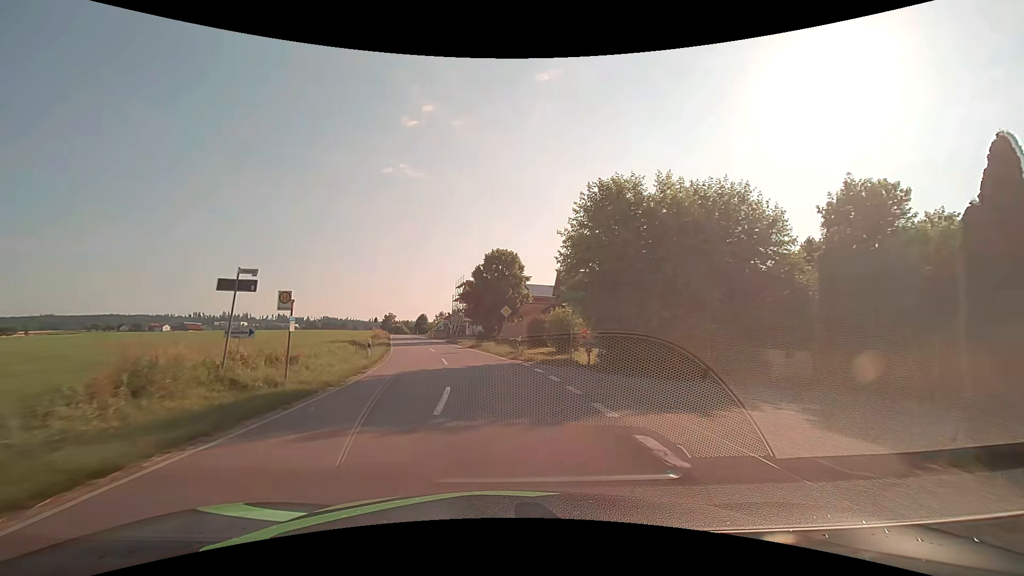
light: Day
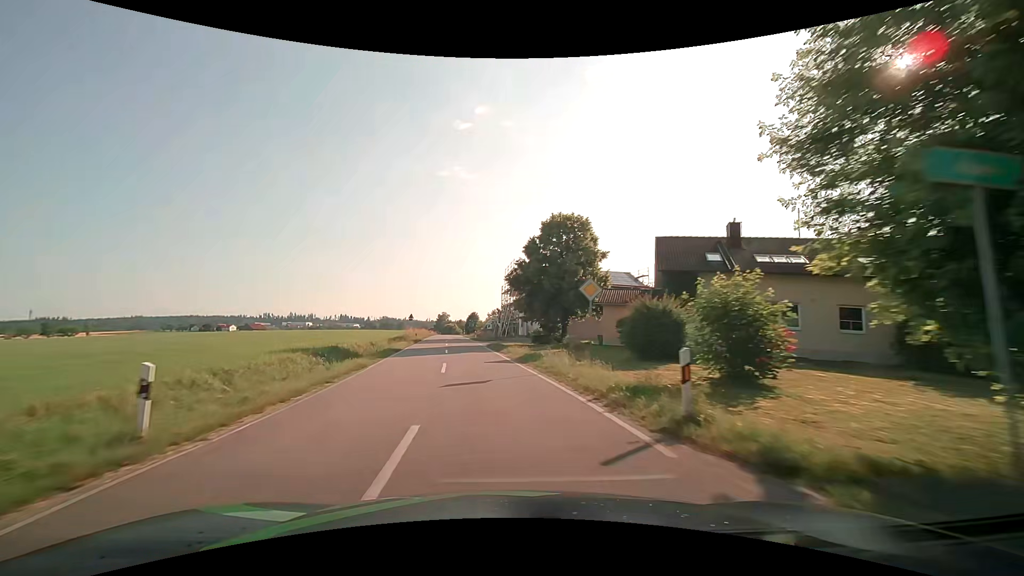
(-0.9, +17.7) m; -6°
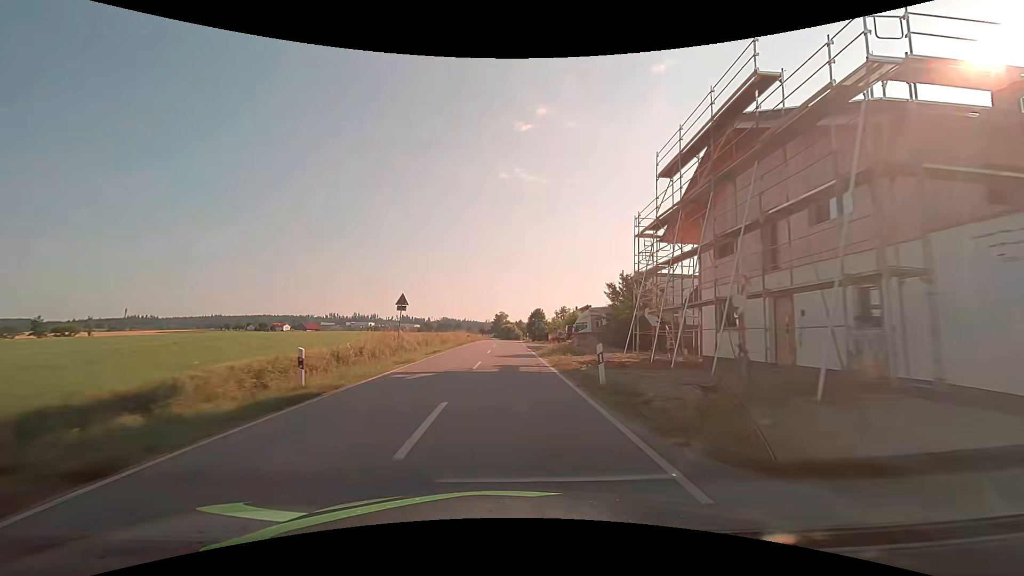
(-4.3, +46.4) m; -7°
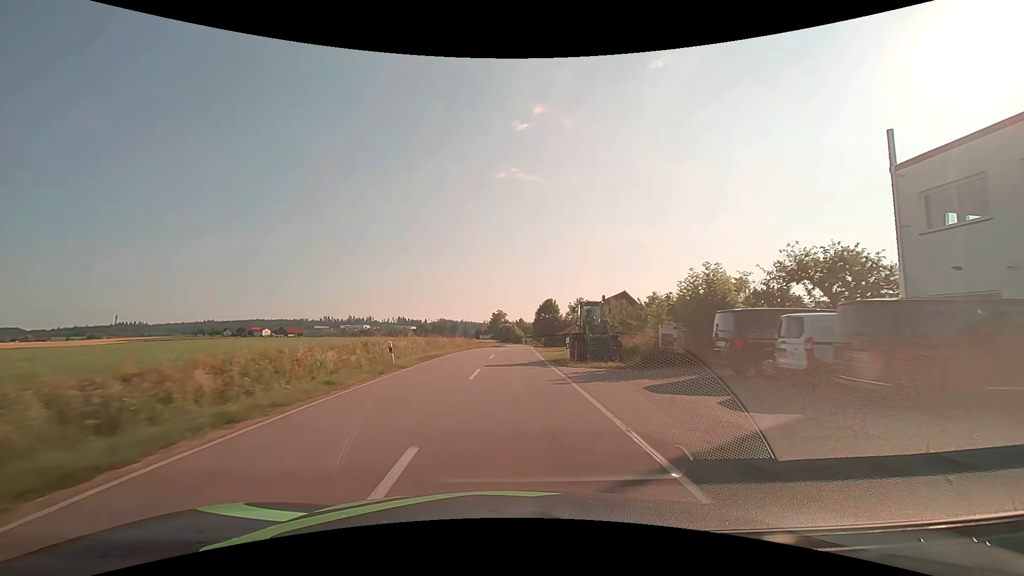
(-0.1, +39.8) m; 0°
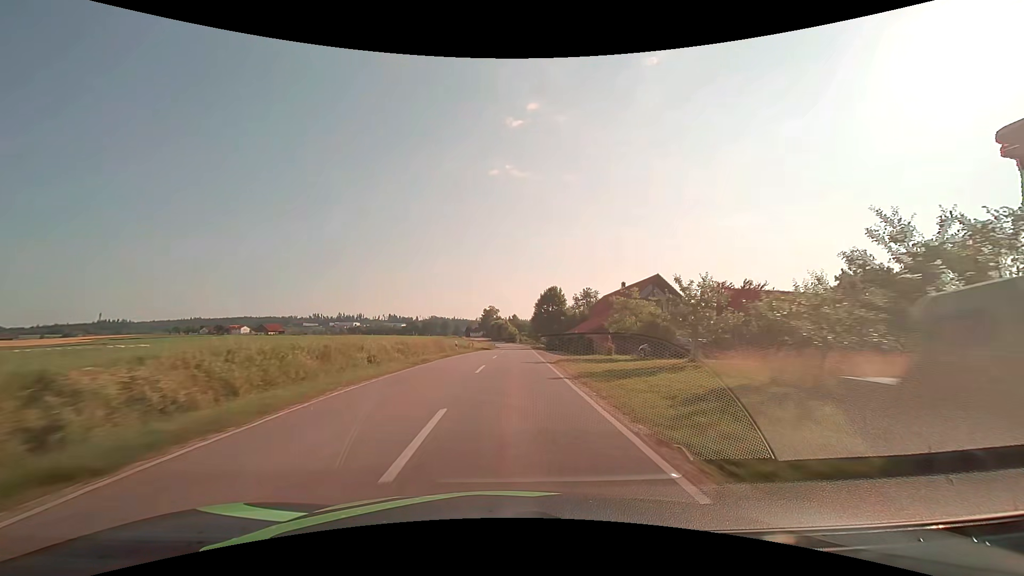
(+0.1, +21.8) m; +1°
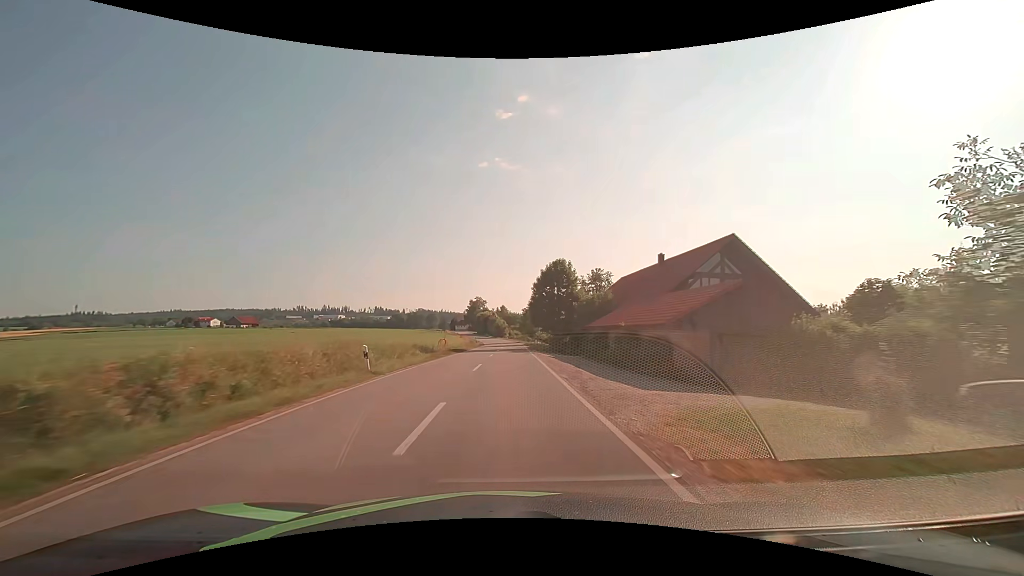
(+0.2, +23.1) m; +1°
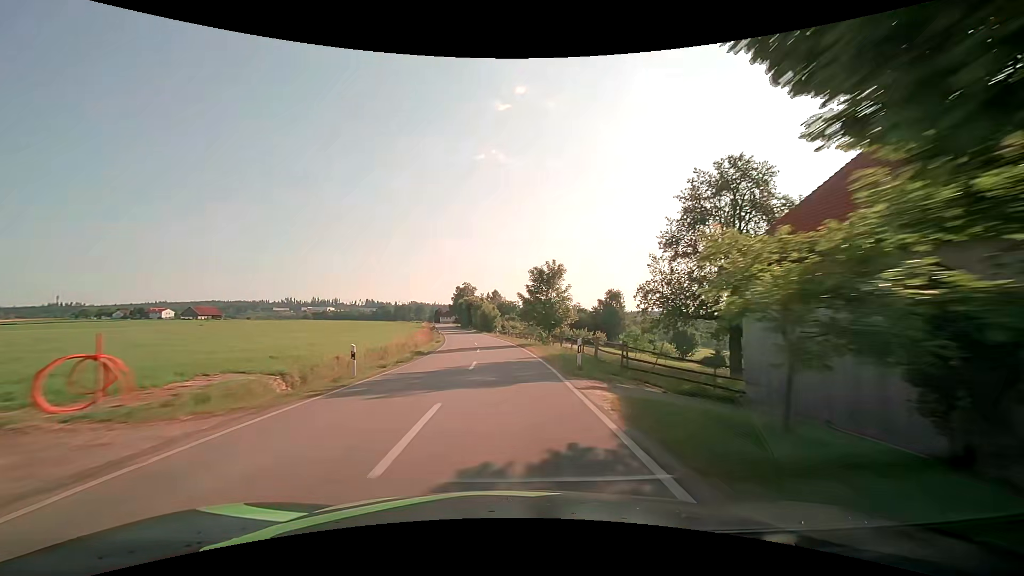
(+0.7, +49.9) m; +1°
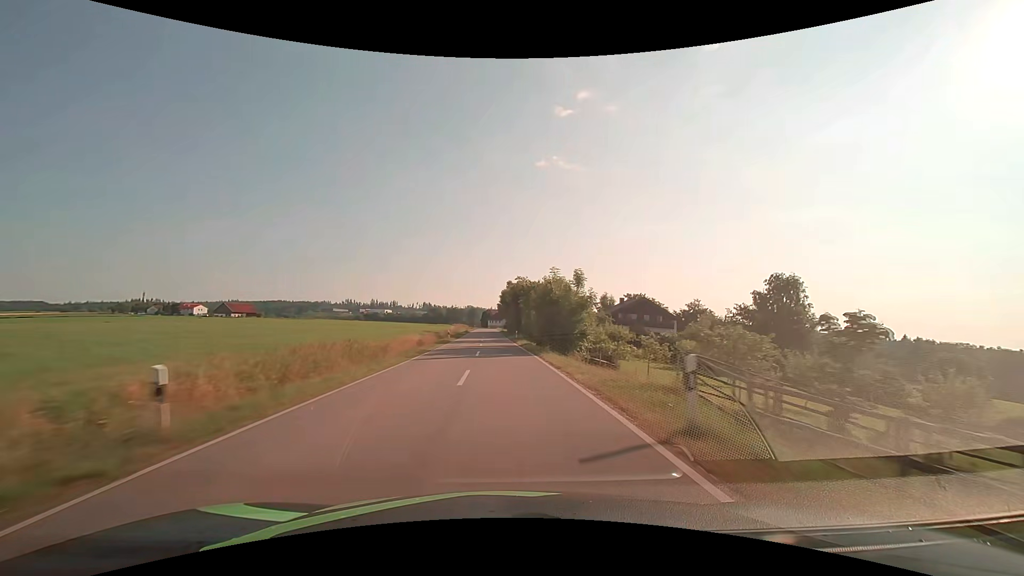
(-2.8, +53.4) m; -7°
